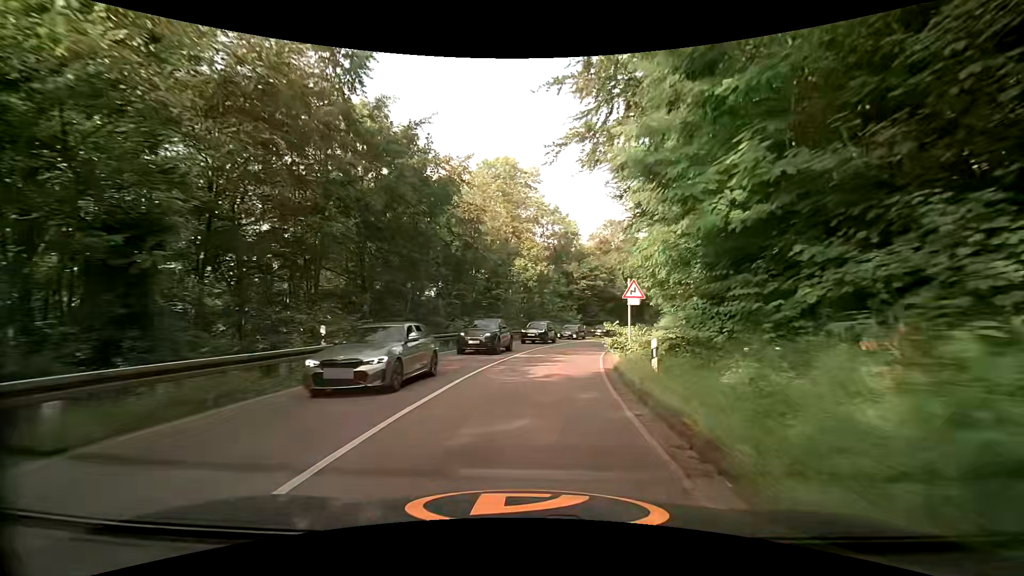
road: secondary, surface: asphalt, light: Day
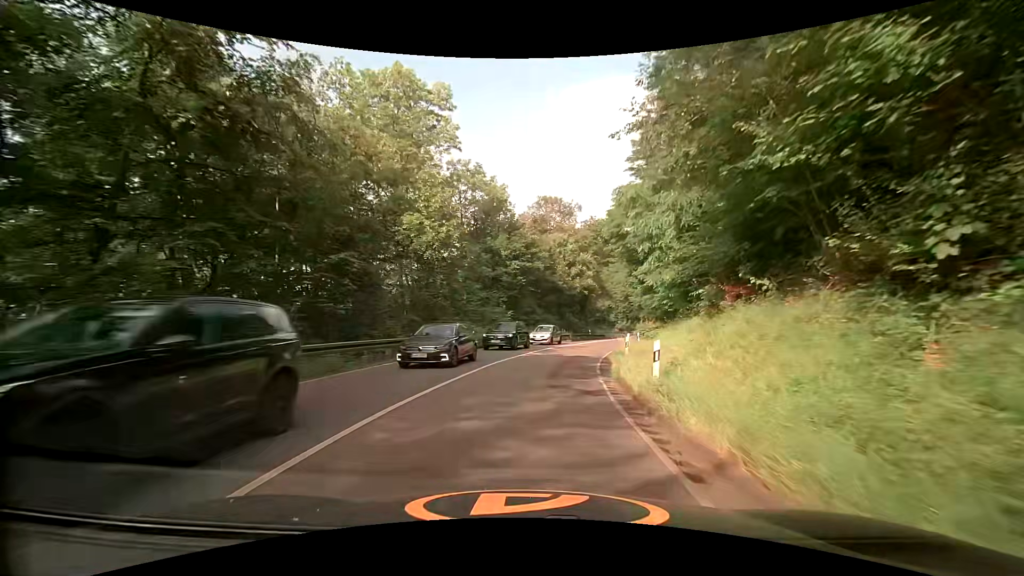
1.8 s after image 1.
(+1.4, +21.4) m; +8°
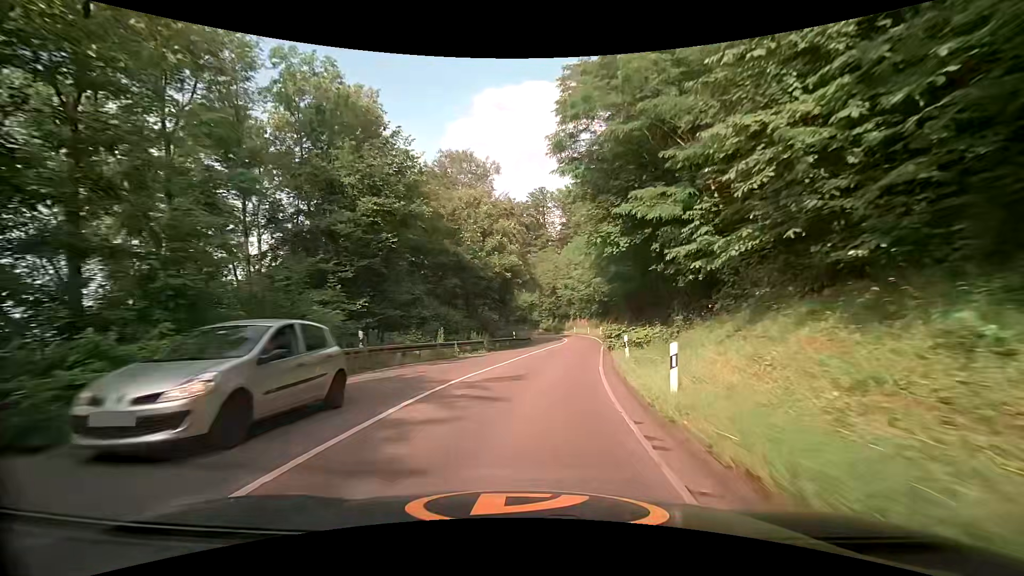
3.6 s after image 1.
(+1.9, +22.6) m; +9°
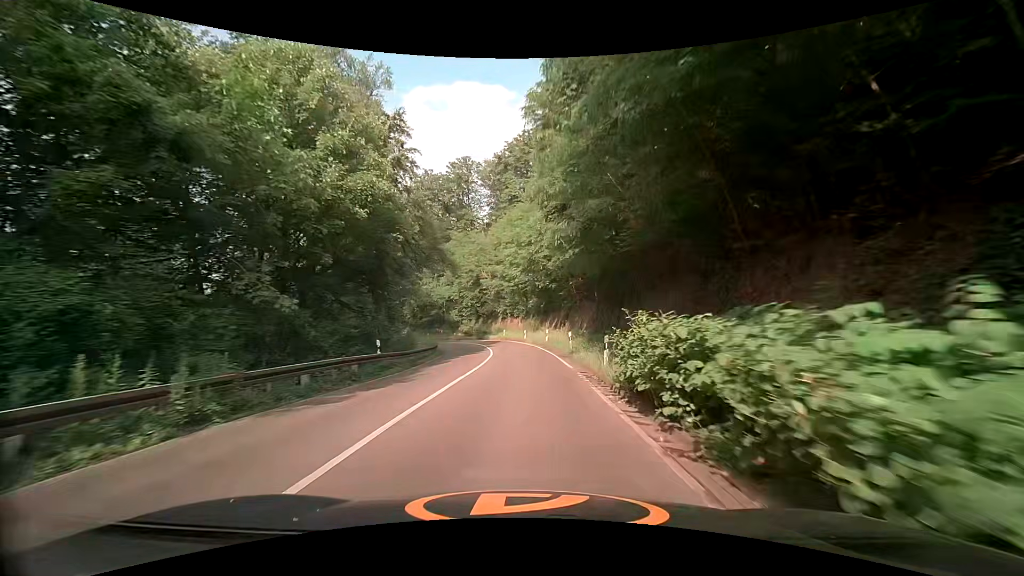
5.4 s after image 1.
(+1.8, +23.4) m; +8°
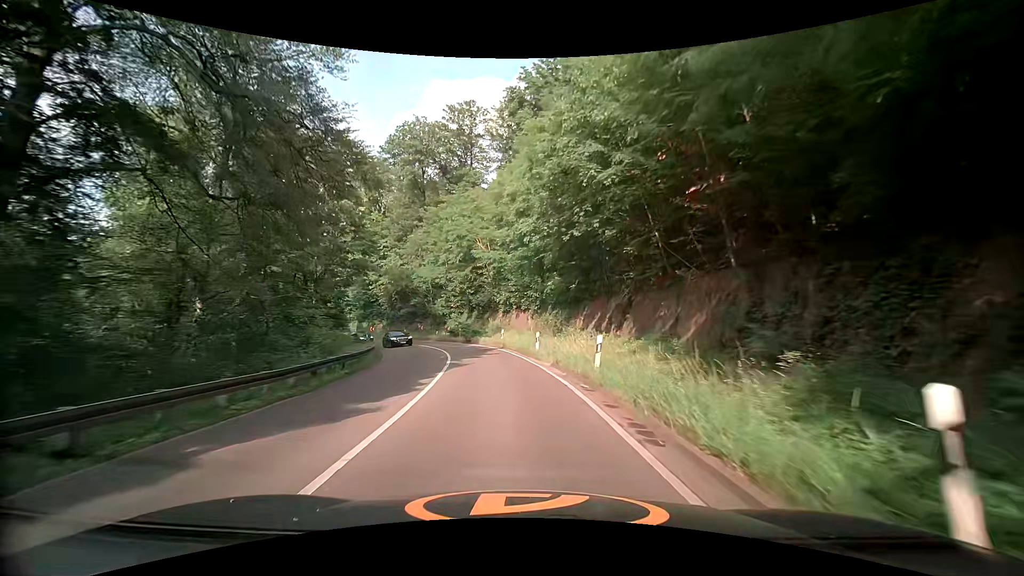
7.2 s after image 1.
(+0.3, +23.6) m; -1°
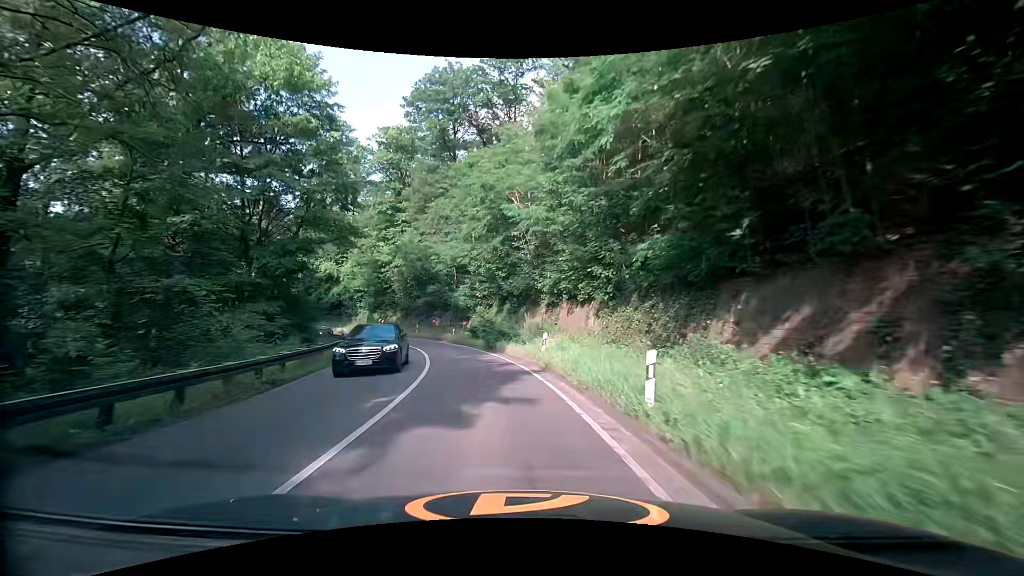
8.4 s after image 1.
(-0.7, +15.5) m; -5°
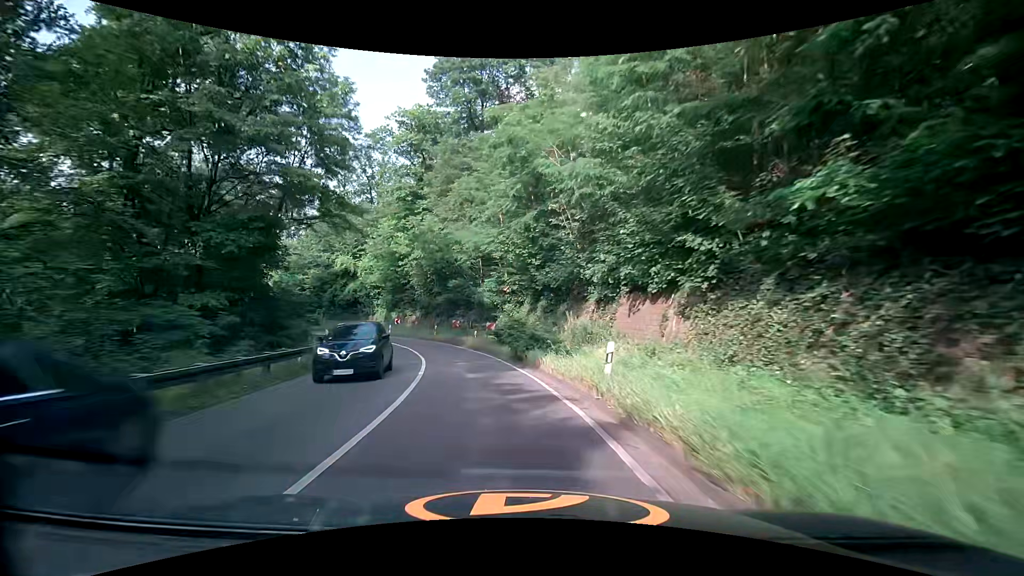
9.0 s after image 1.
(-0.2, +7.6) m; -3°
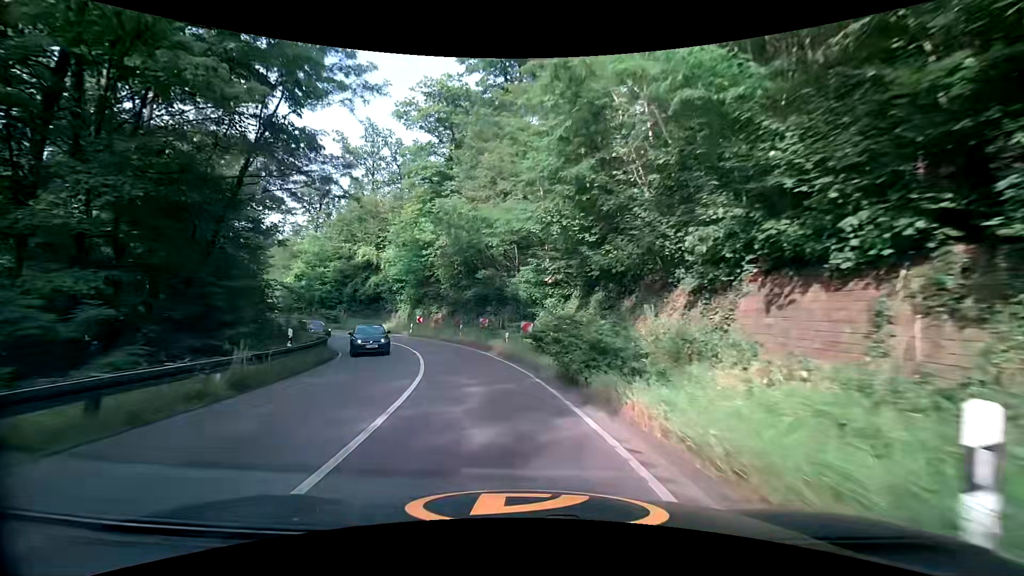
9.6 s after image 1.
(-0.2, +7.5) m; -5°
(0, +10) (-2, +20) (-5, +29) (-9, +39) (-15, +47) (-22, +54) (-30, +60) (-37, +67) (-43, +75) (-47, +84) m
